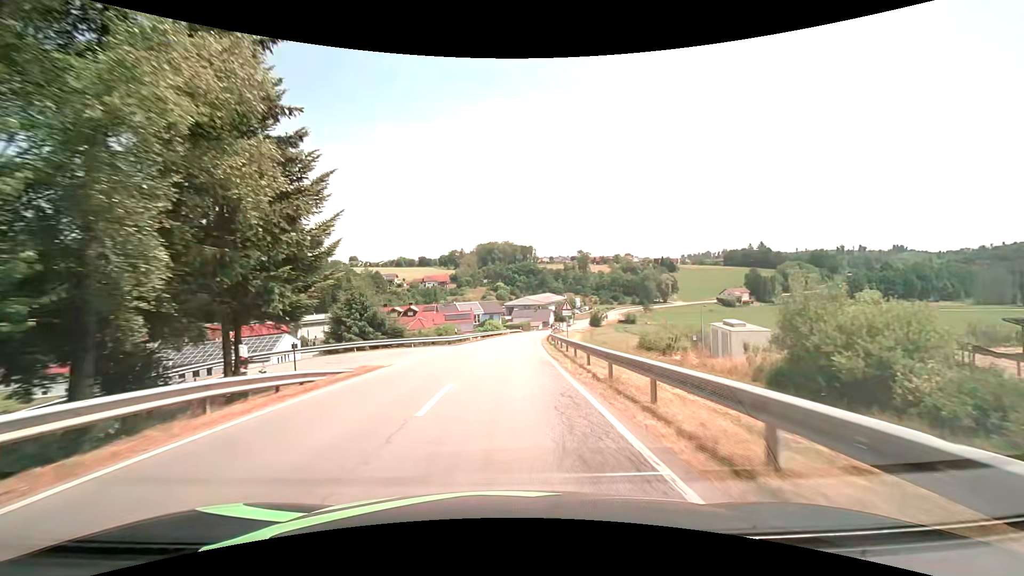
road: tertiary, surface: asphalt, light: Day
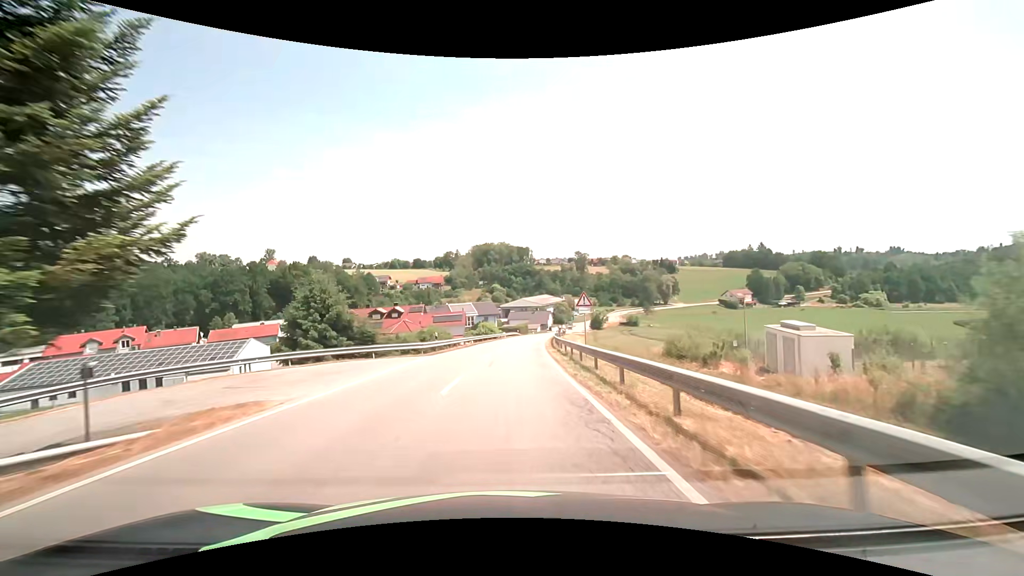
(0.0, +9.1) m; 0°
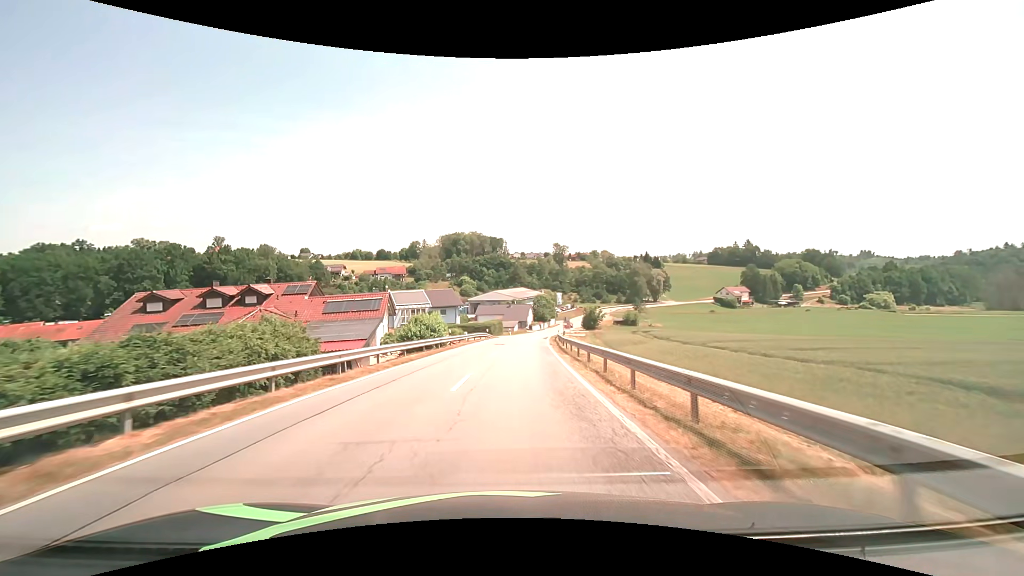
(+1.1, +36.4) m; +3°
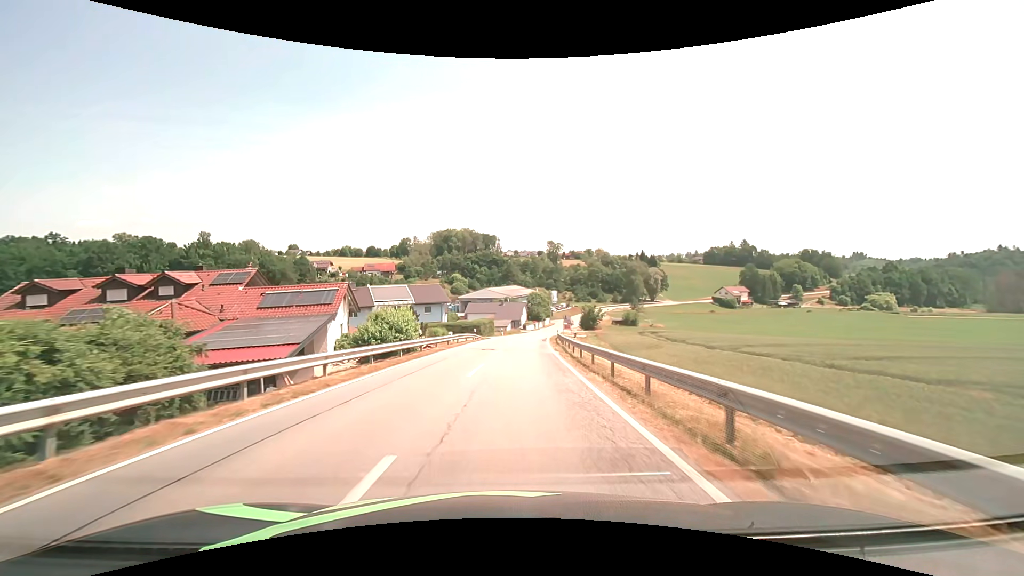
(+0.1, +9.1) m; +1°
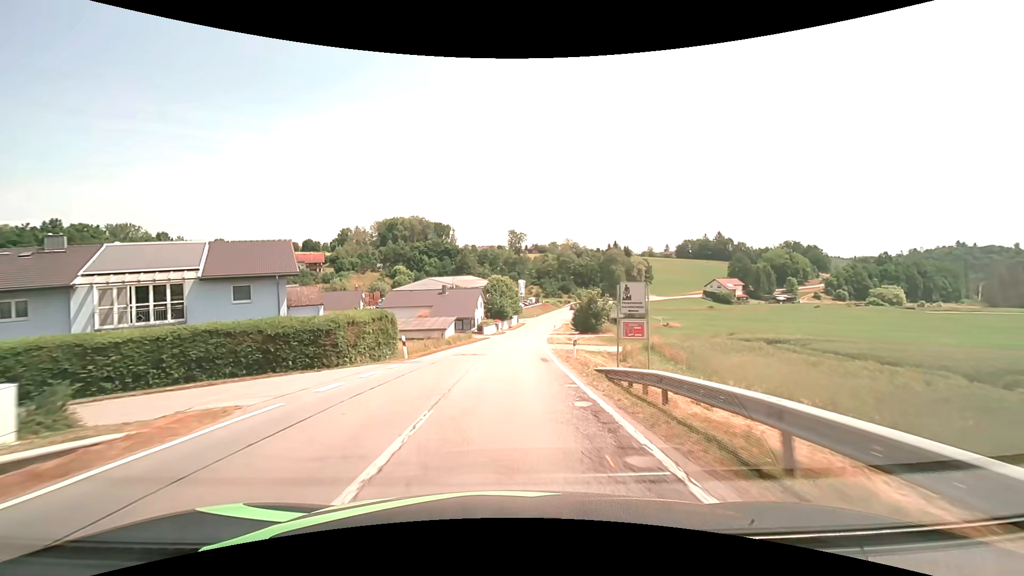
(+1.9, +45.6) m; +5°
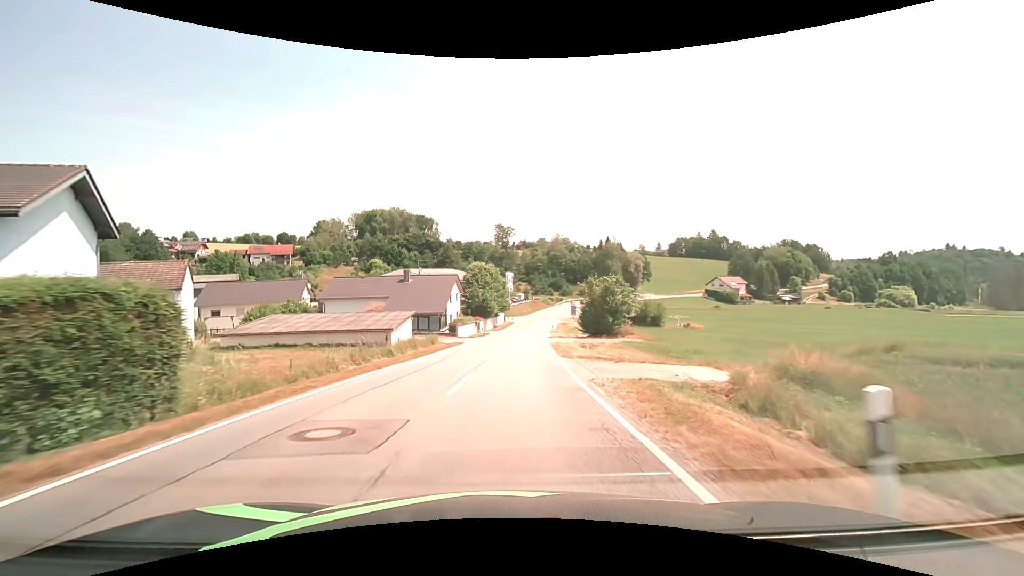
(+0.2, +18.2) m; +1°
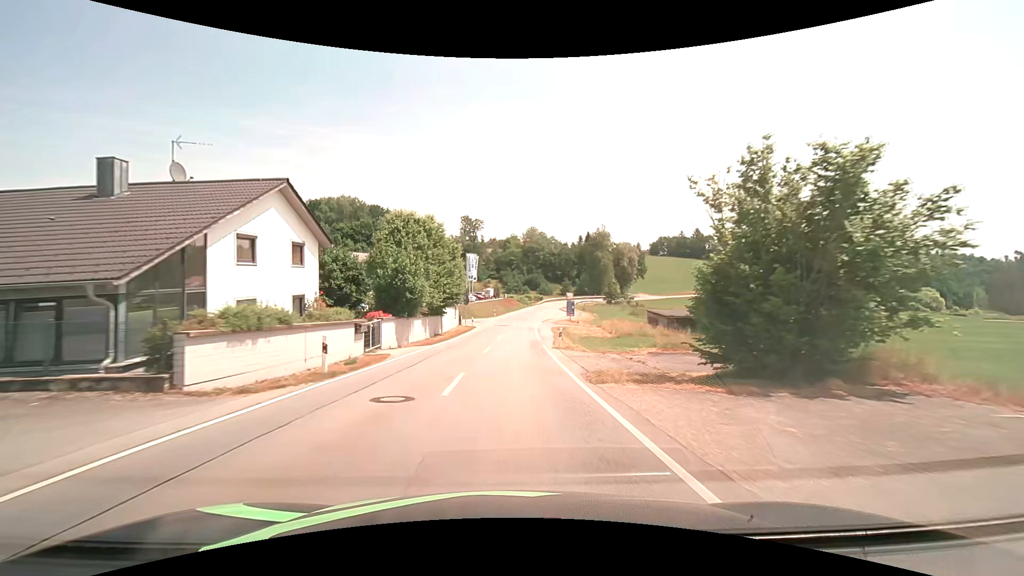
(+1.3, +36.5) m; +4°
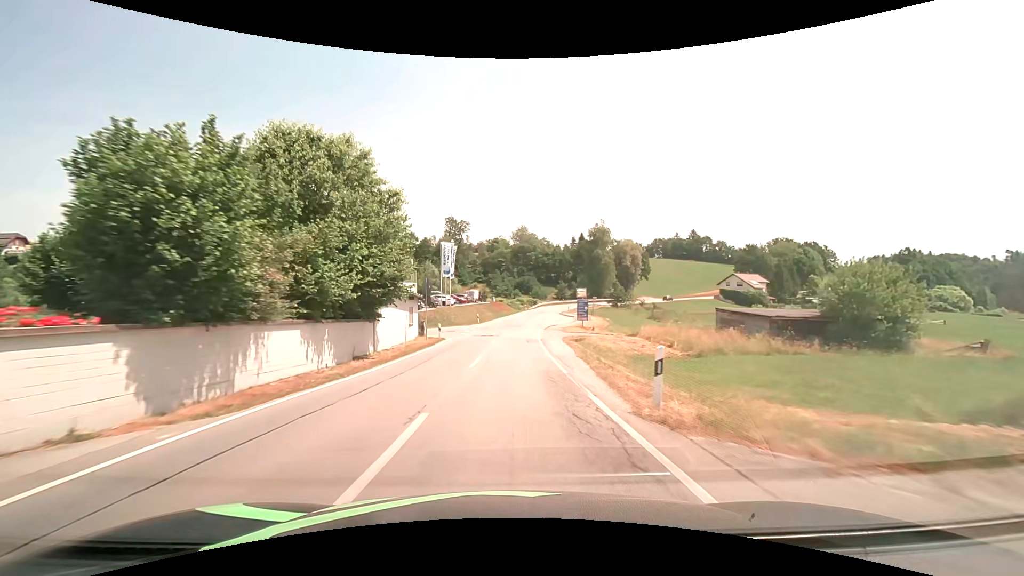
(+0.2, +18.2) m; +1°
(0, +10) (0, +20) (0, +30) (+1, +40) (+2, +50) (+3, +60) (+4, +70) (+6, +80) (+8, +89) (+11, +99) m
